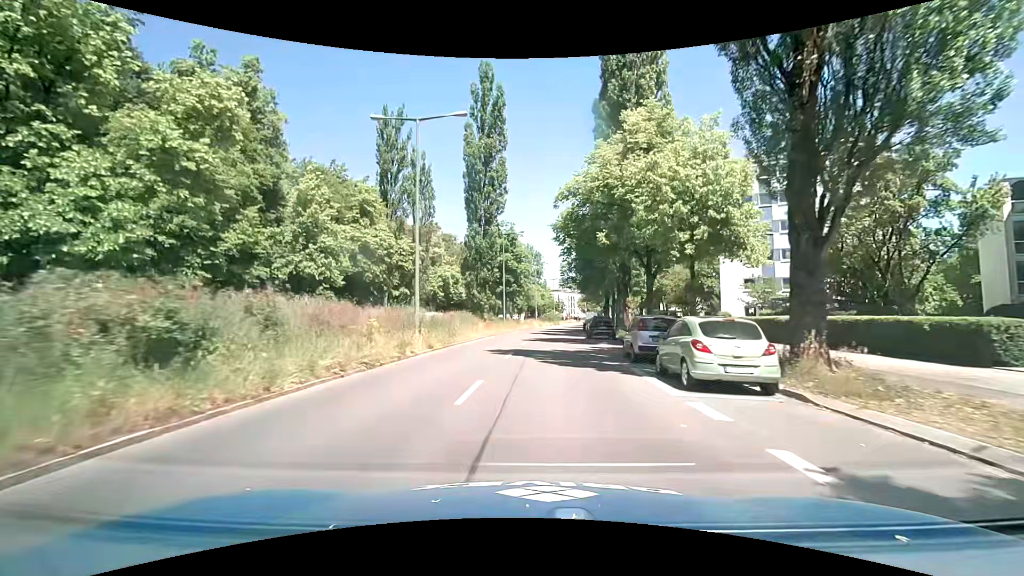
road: secondary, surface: asphalt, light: Day
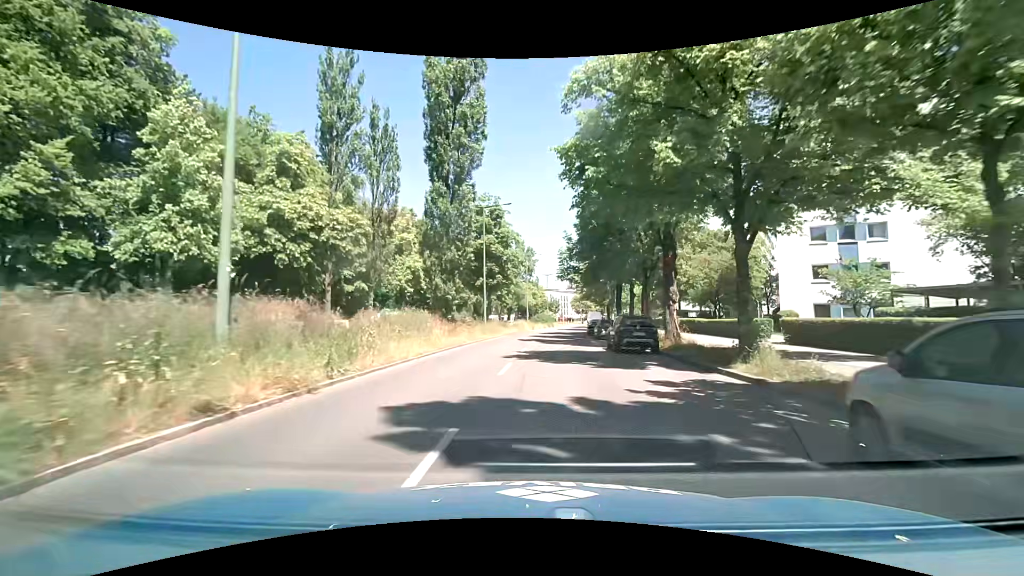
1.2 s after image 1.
(+0.2, +13.5) m; +2°
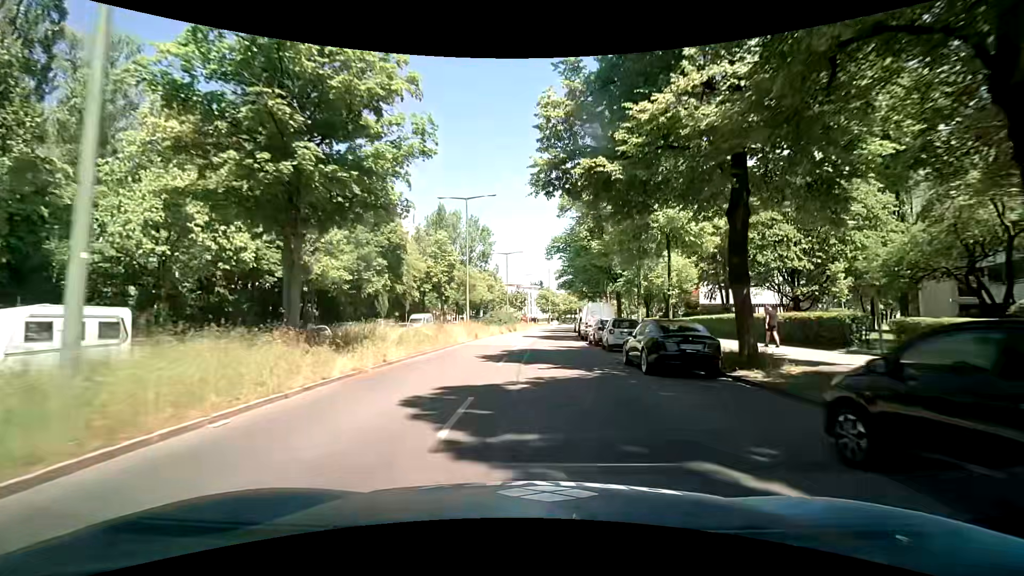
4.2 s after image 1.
(+1.0, +33.6) m; +3°
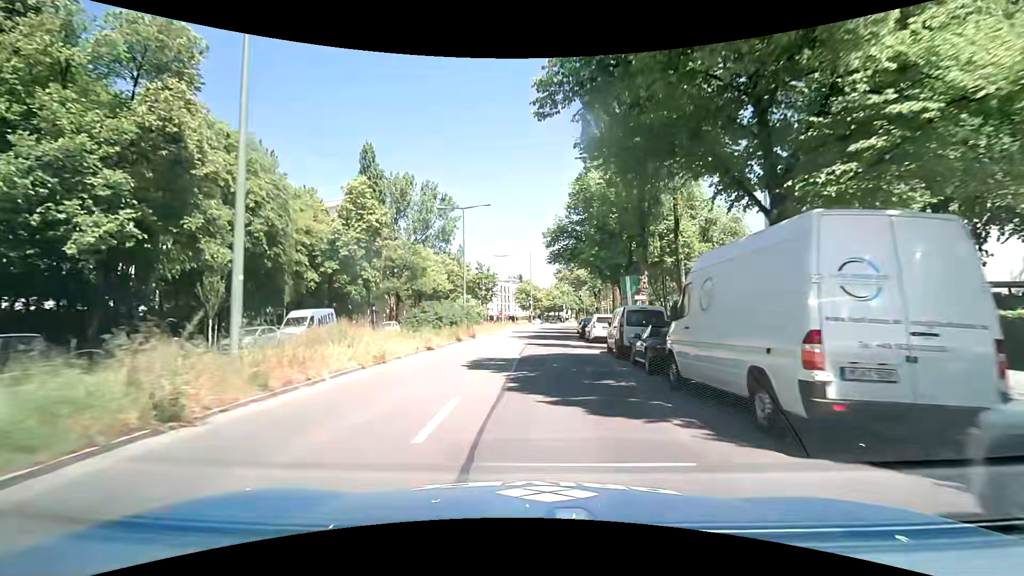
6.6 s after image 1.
(+1.2, +27.2) m; +3°
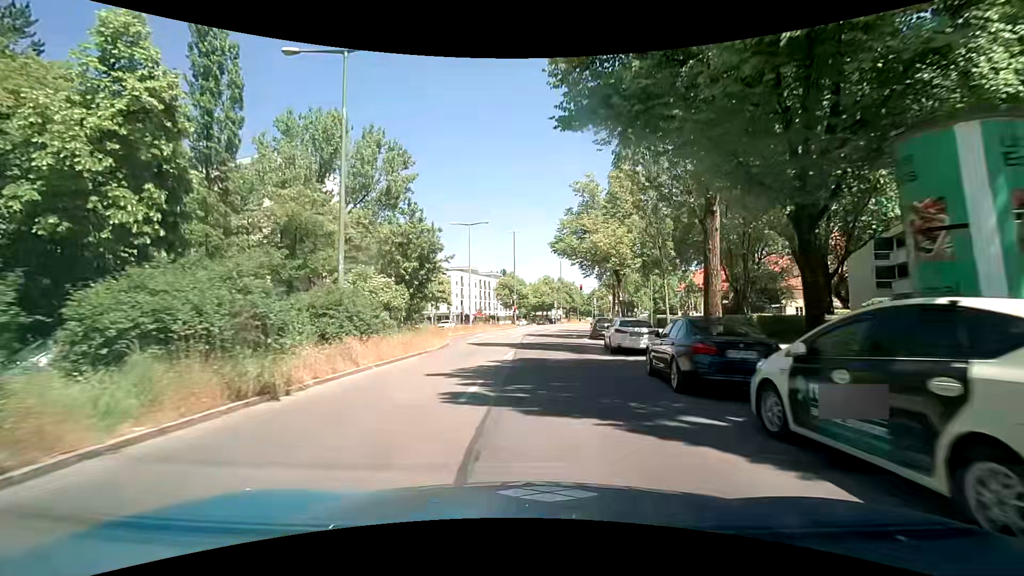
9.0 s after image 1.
(+0.5, +24.2) m; +2°
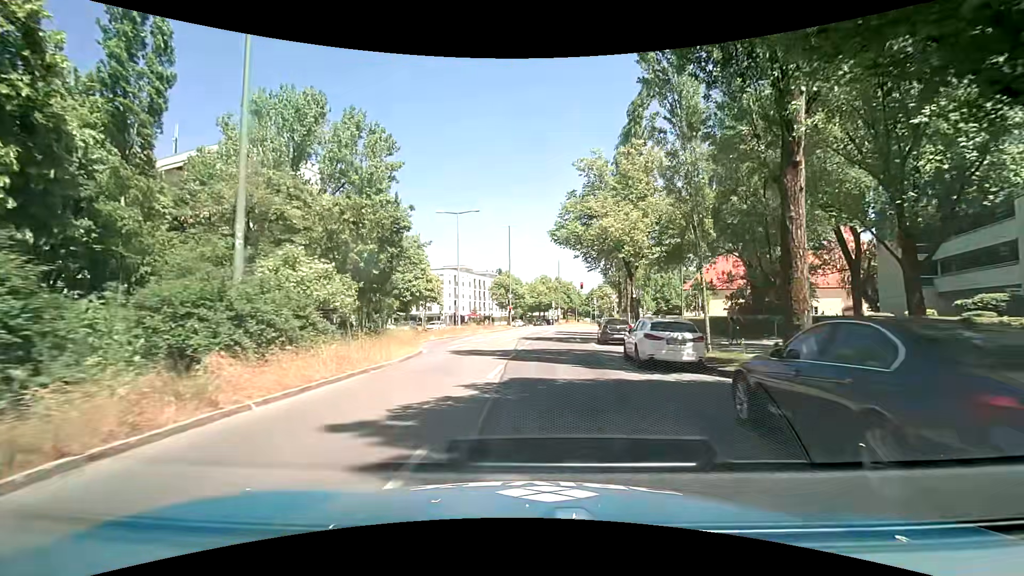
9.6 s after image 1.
(0.0, +5.5) m; +1°
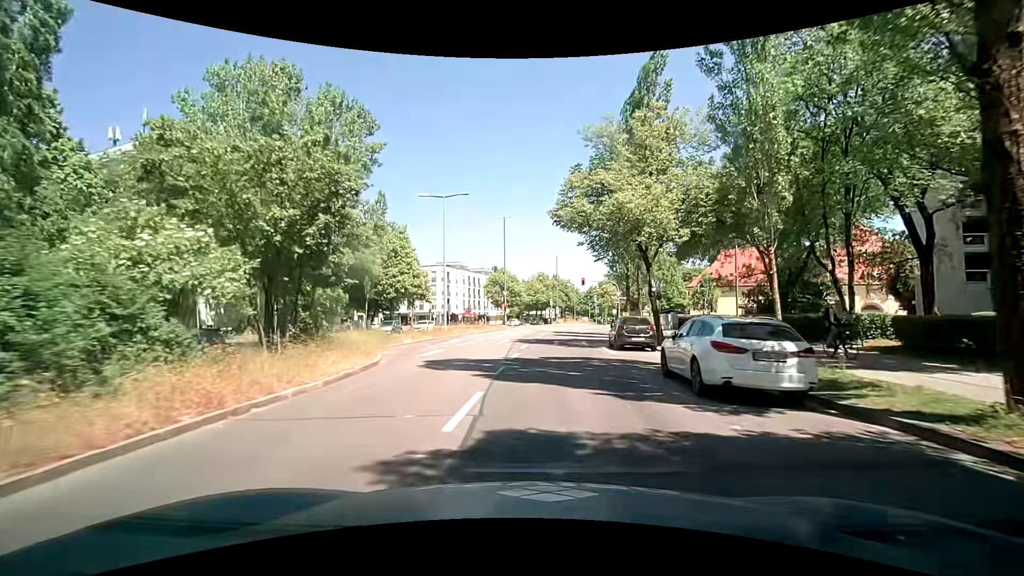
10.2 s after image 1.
(0.0, +5.4) m; 0°
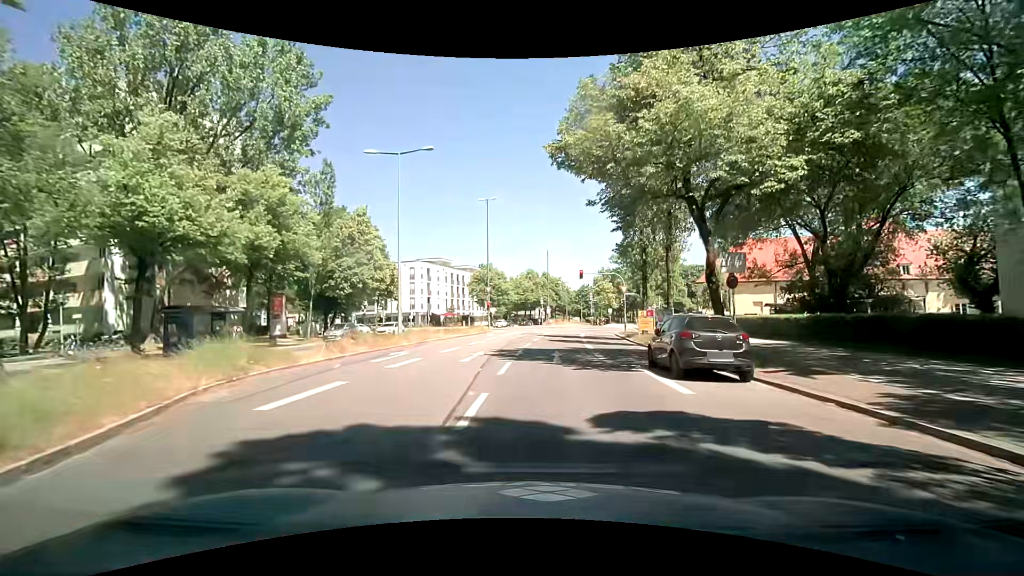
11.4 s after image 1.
(+0.2, +9.9) m; +2°
